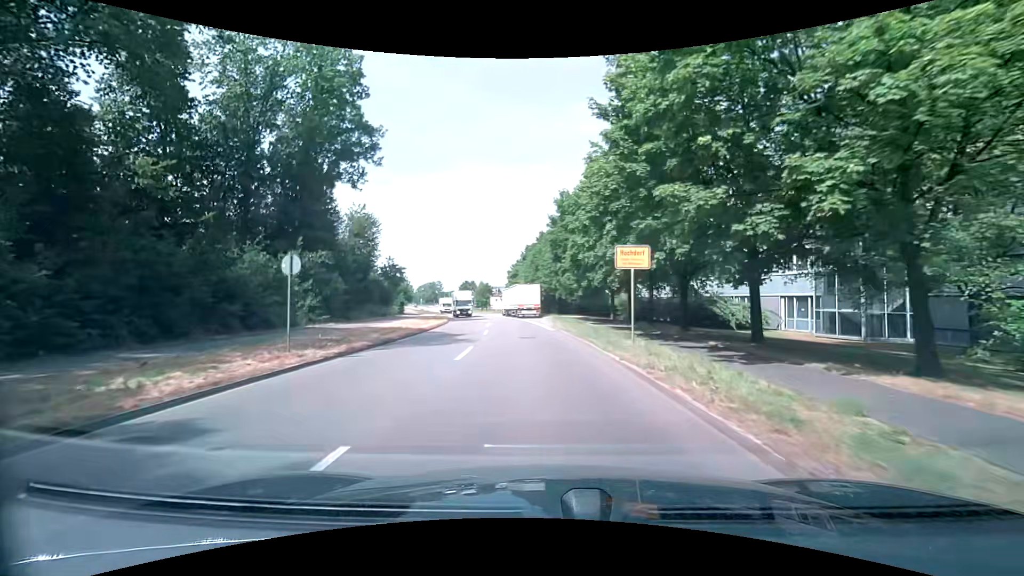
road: secondary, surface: asphalt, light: Day
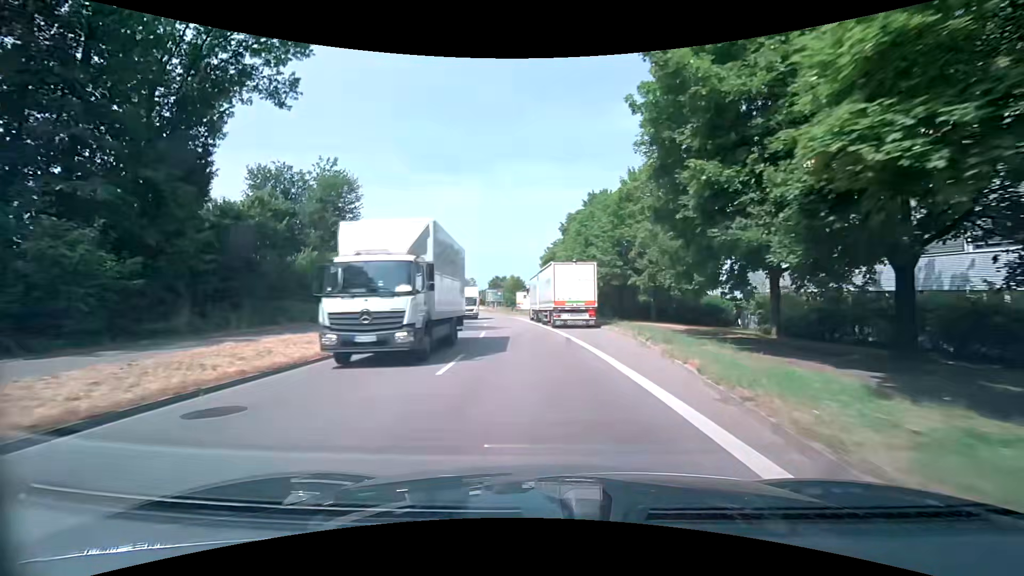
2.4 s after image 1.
(-1.1, +27.2) m; -5°
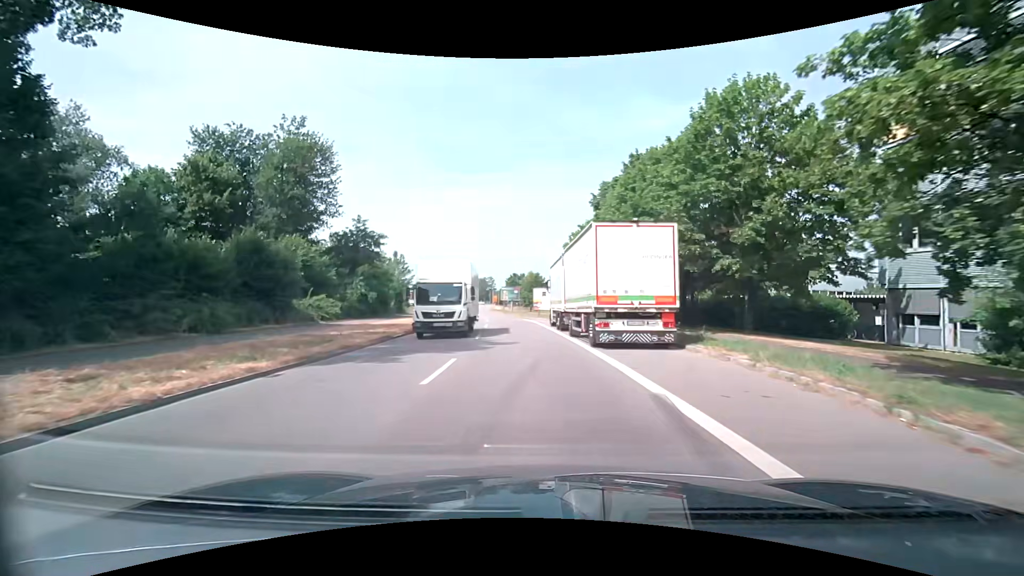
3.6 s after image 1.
(-0.3, +13.6) m; -2°
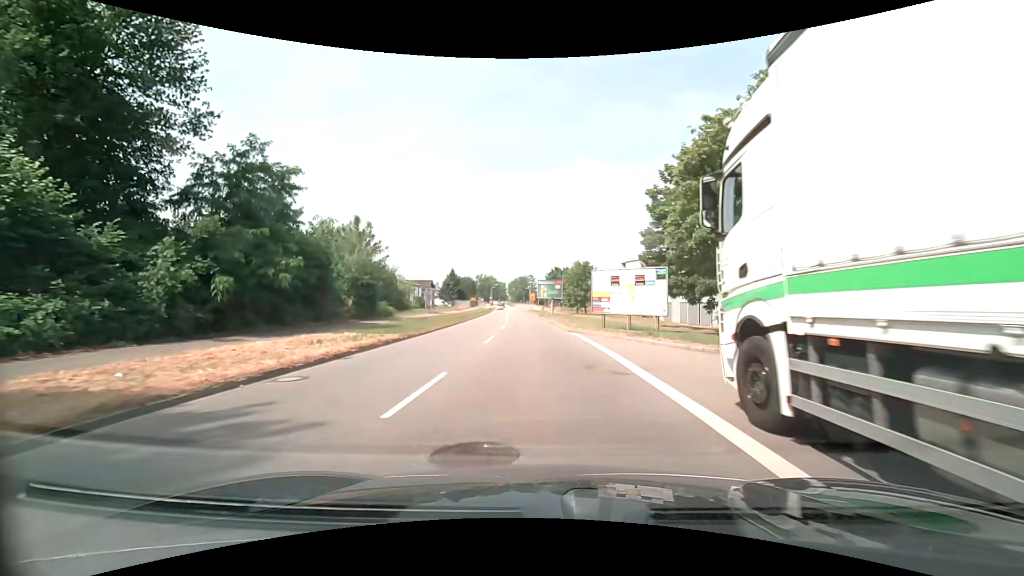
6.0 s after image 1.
(-1.1, +26.6) m; -5°
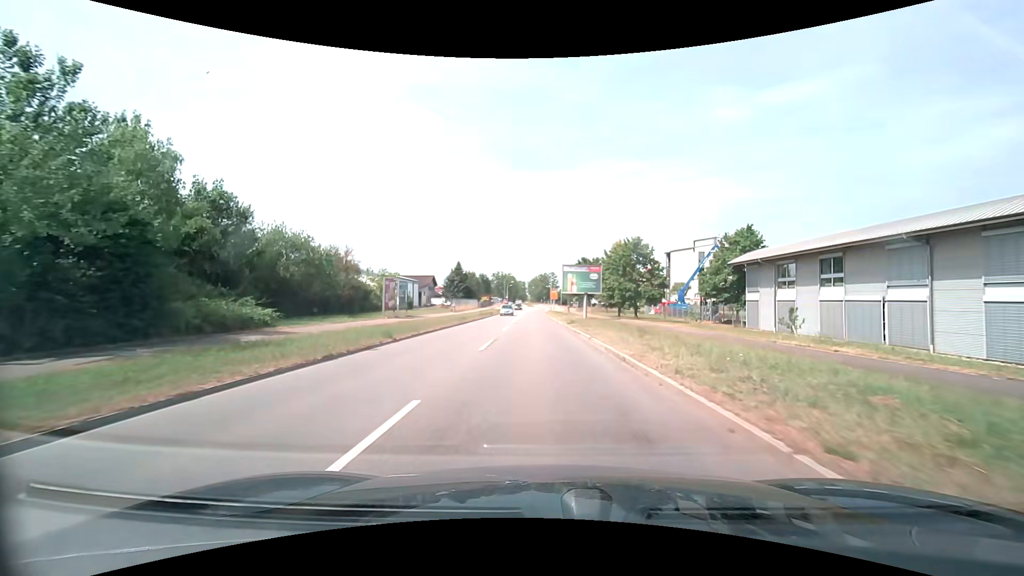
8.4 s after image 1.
(-0.7, +27.4) m; -3°
(0, +10) (0, +20) (0, +30) (0, +40) (-1, +50) (-1, +60) (-1, +70) (-1, +80) (-2, +90) (-2, +100) m
